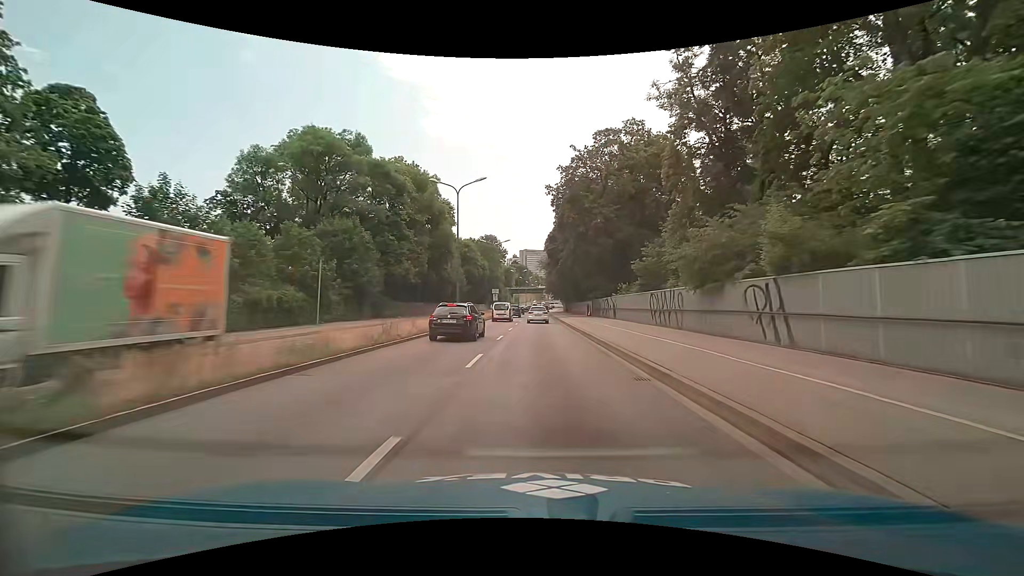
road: trunk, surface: asphalt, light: Day
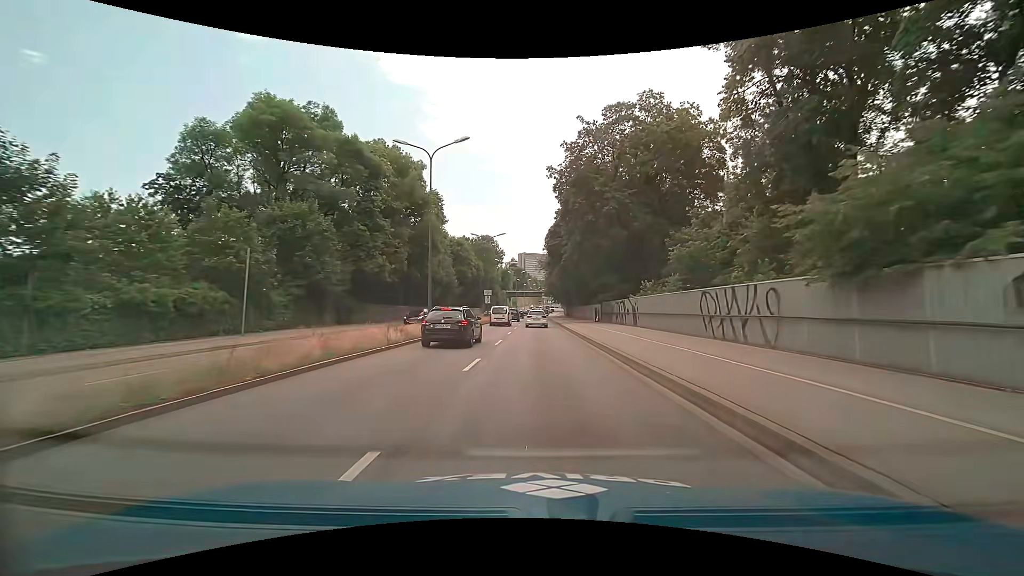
(0.0, +9.4) m; 0°
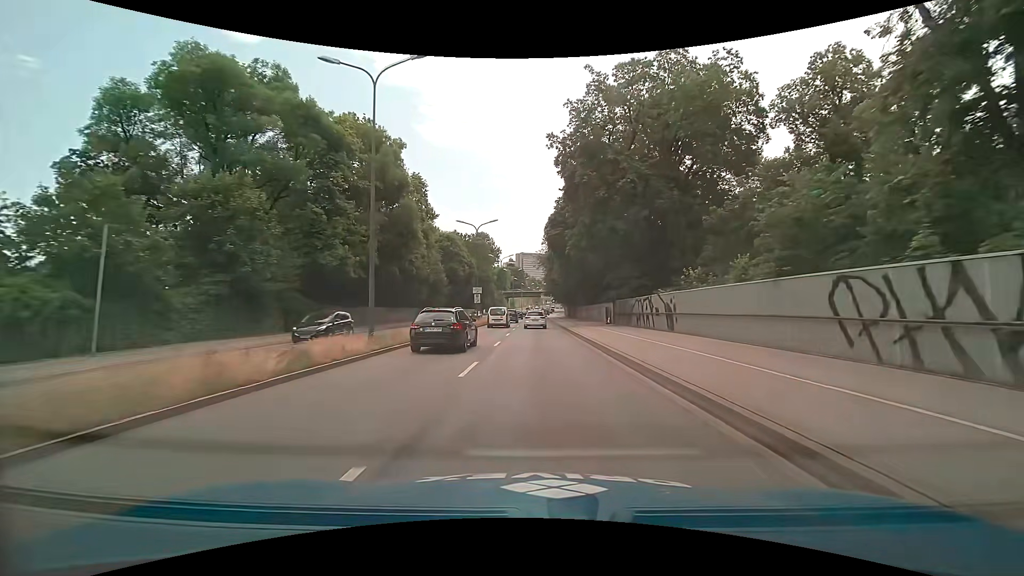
(+0.1, +9.3) m; +1°
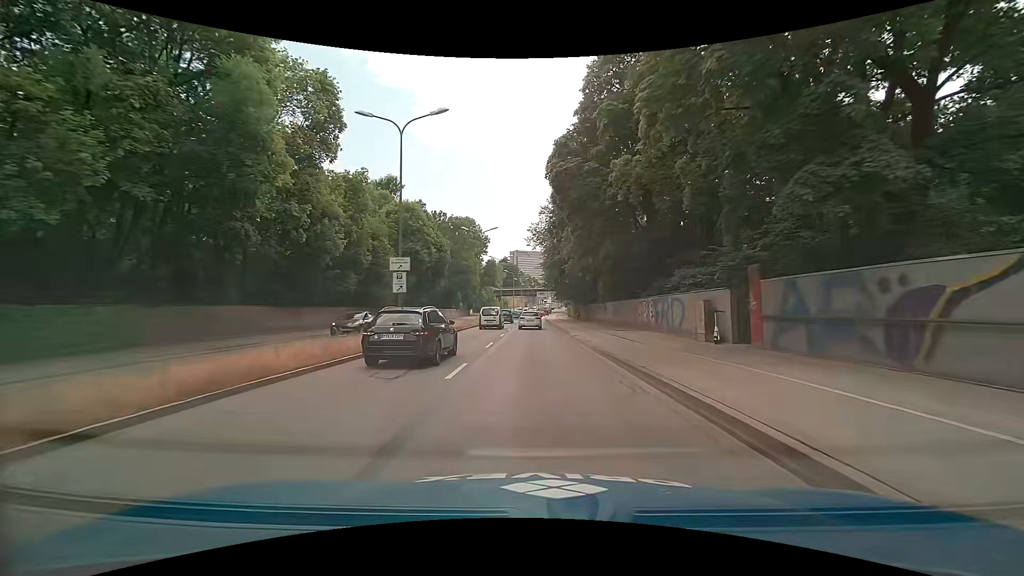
(0.0, +27.3) m; 0°
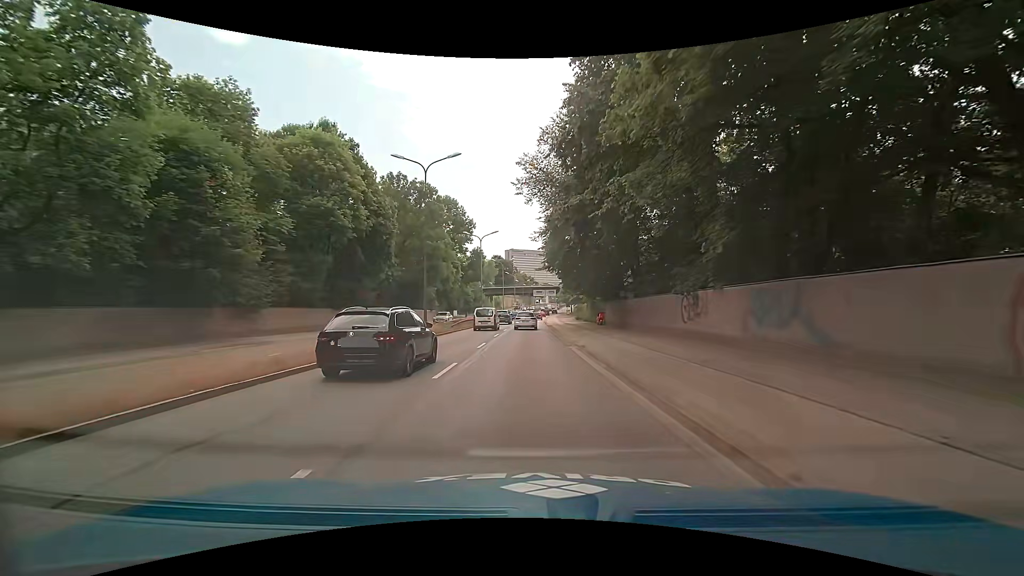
(+0.1, +26.6) m; -1°
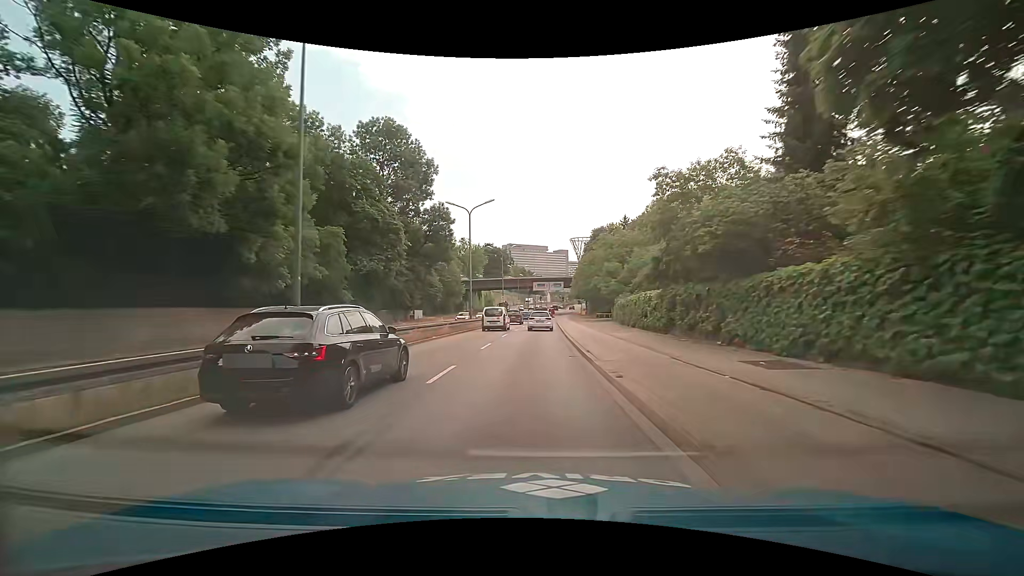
(+1.0, +45.8) m; +1°
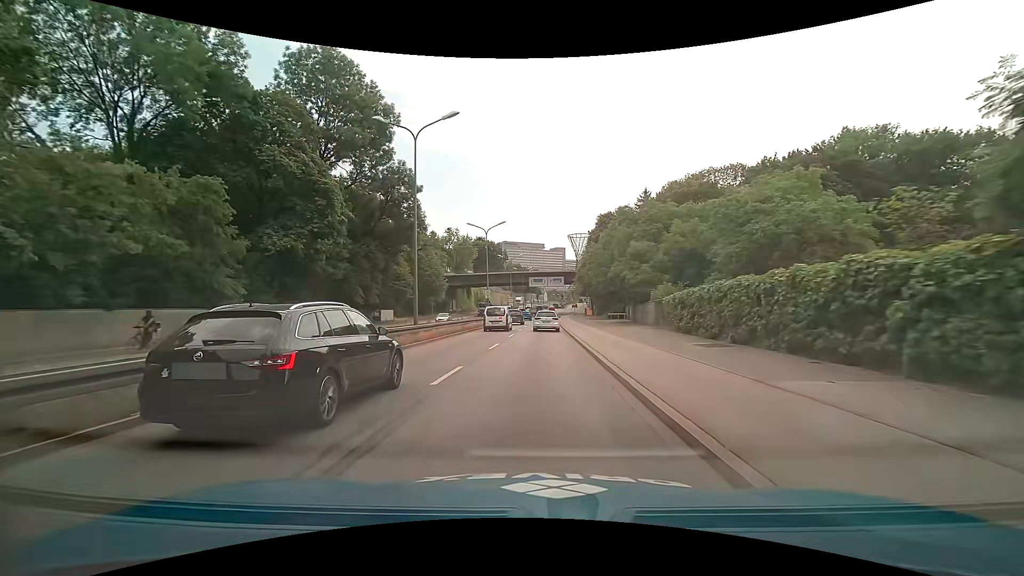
(+0.3, +18.3) m; +1°
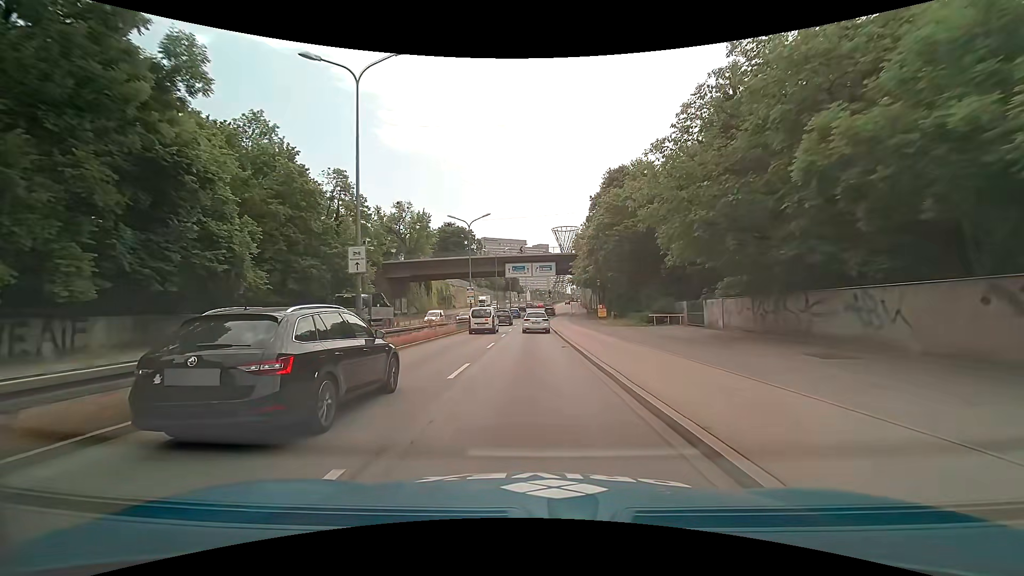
(+0.5, +34.6) m; +2°
(0, +10) (0, +20) (0, +30) (0, +40) (0, +50) (0, +60) (+1, +70) (+2, +80) (+3, +90) (+3, +100) m
